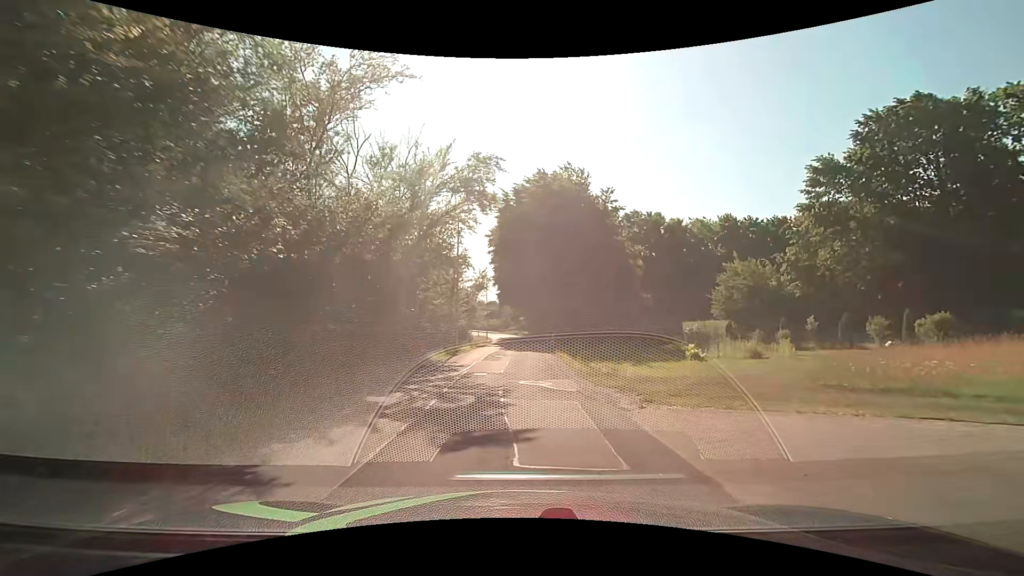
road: residential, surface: asphalt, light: Day
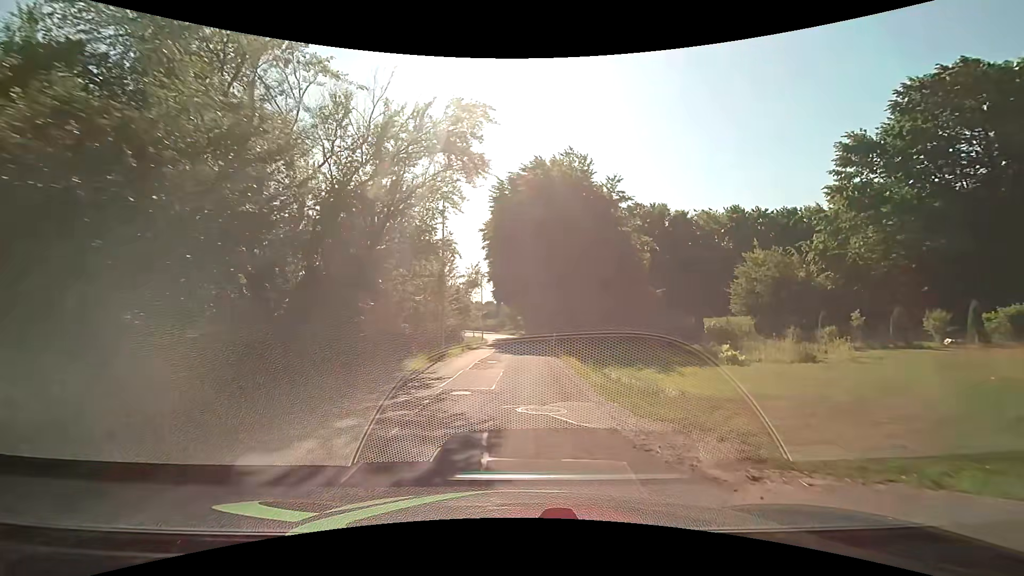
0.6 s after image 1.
(+0.1, +4.3) m; +1°
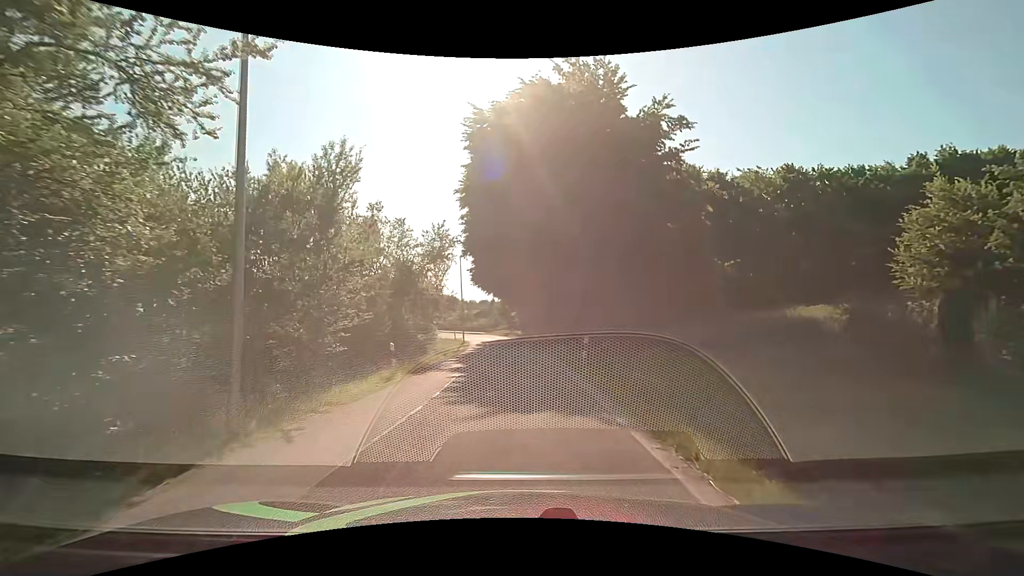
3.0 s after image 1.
(0.0, +17.2) m; 0°
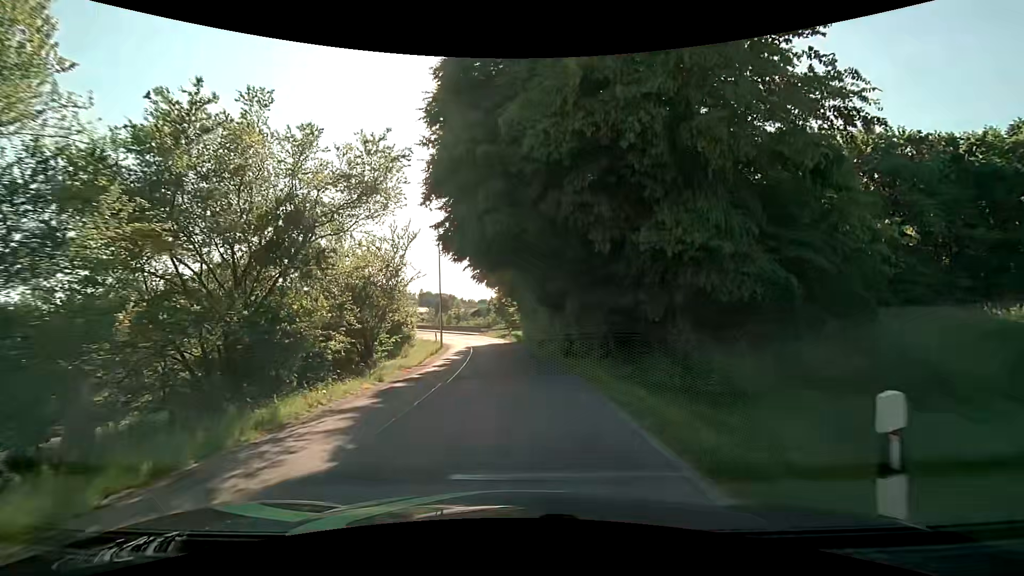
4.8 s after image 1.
(0.0, +12.9) m; 0°
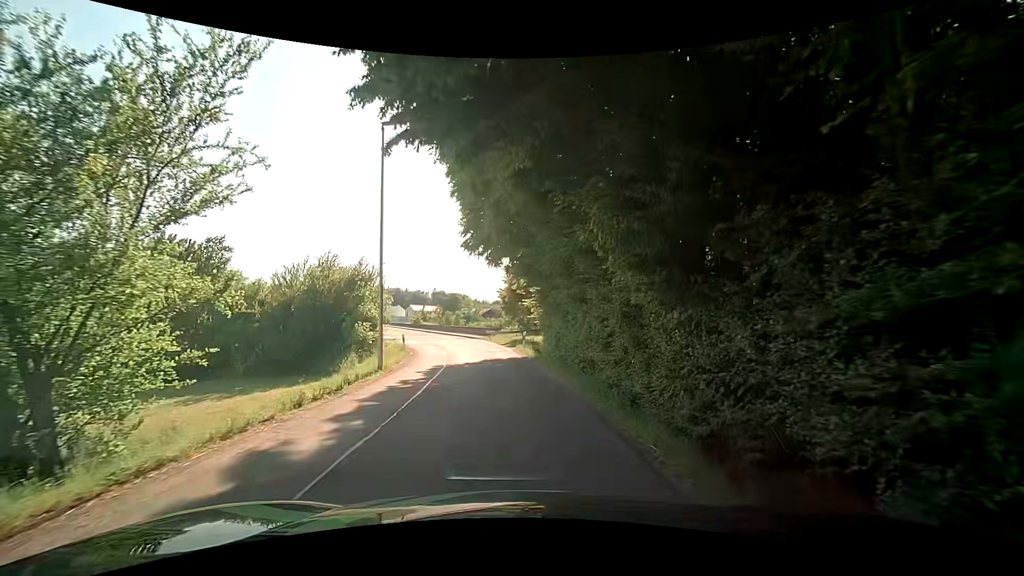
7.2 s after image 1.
(-0.3, +17.1) m; -2°
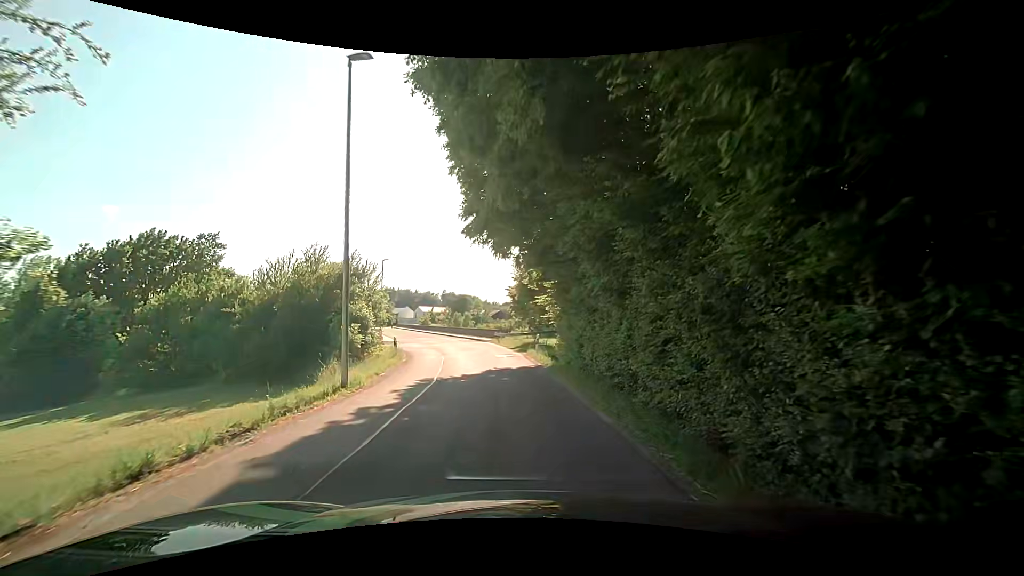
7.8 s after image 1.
(0.0, +4.2) m; +1°
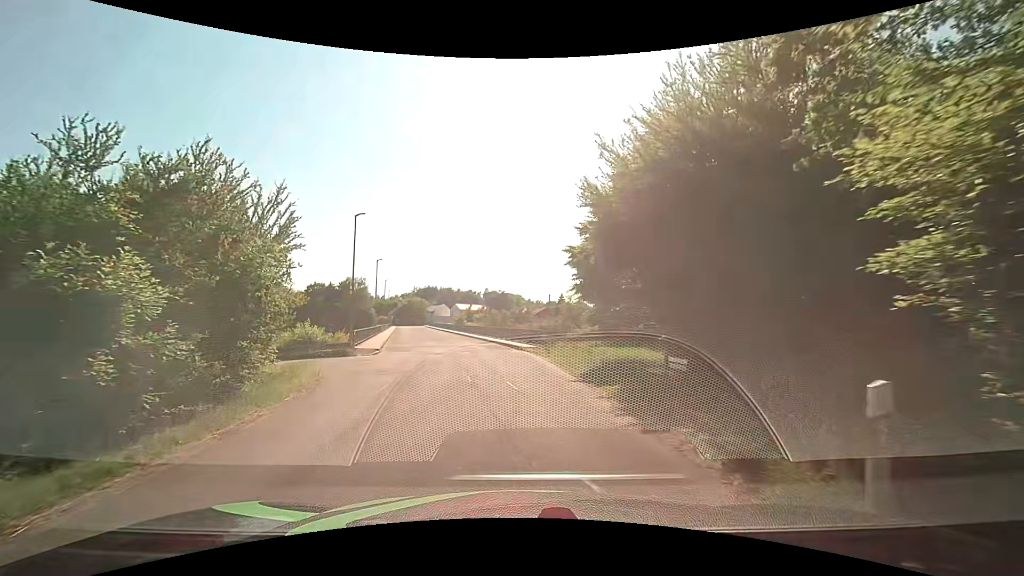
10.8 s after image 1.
(-1.6, +20.4) m; -6°
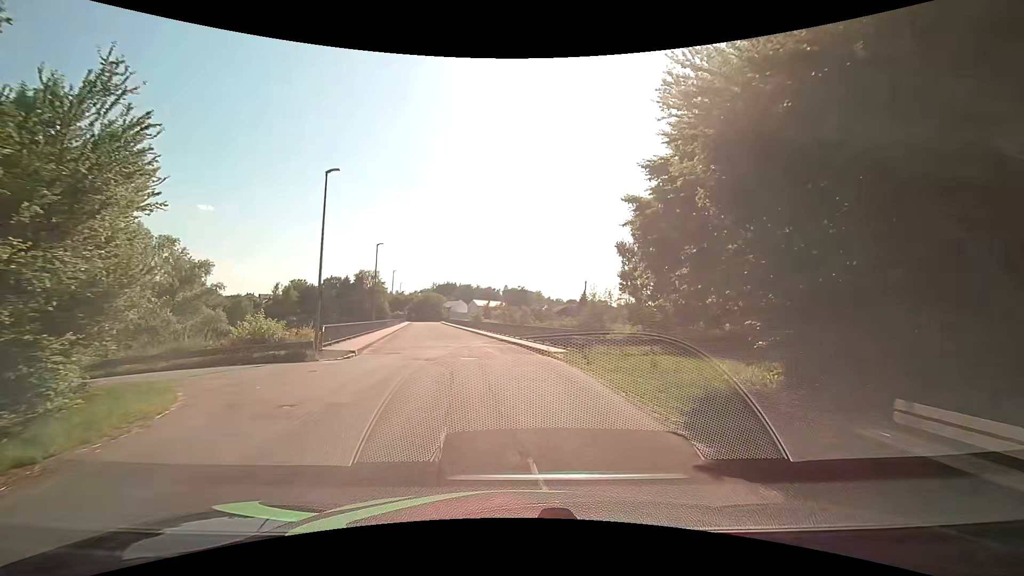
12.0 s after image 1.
(-0.2, +8.0) m; -4°
(0, +10) (-1, +20) (-2, +30) (-3, +40) (-5, +50) (-7, +59) (-9, +69) (-11, +79) (-12, +89) (-14, +99) m
